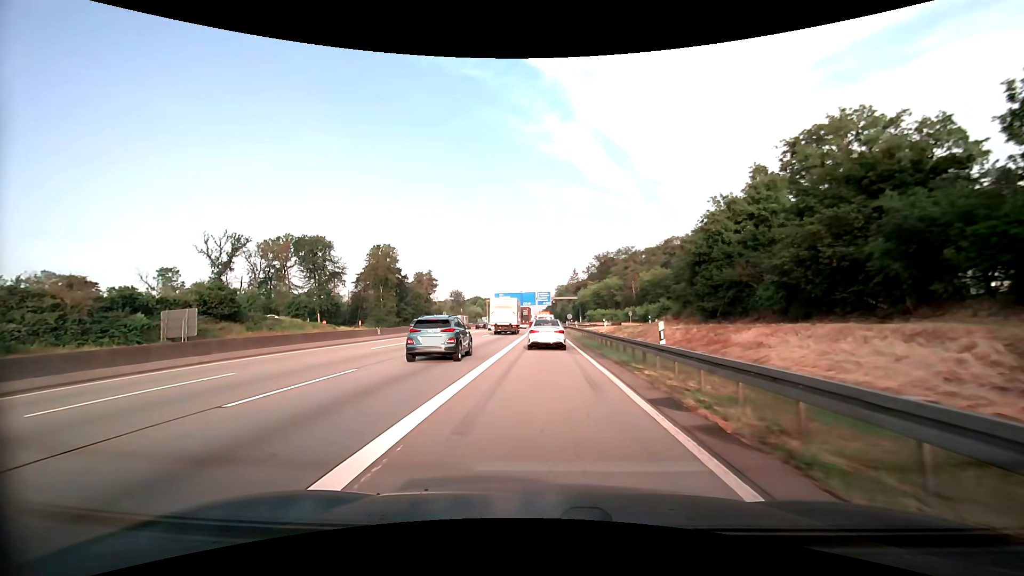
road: motorway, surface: asphalt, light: Day
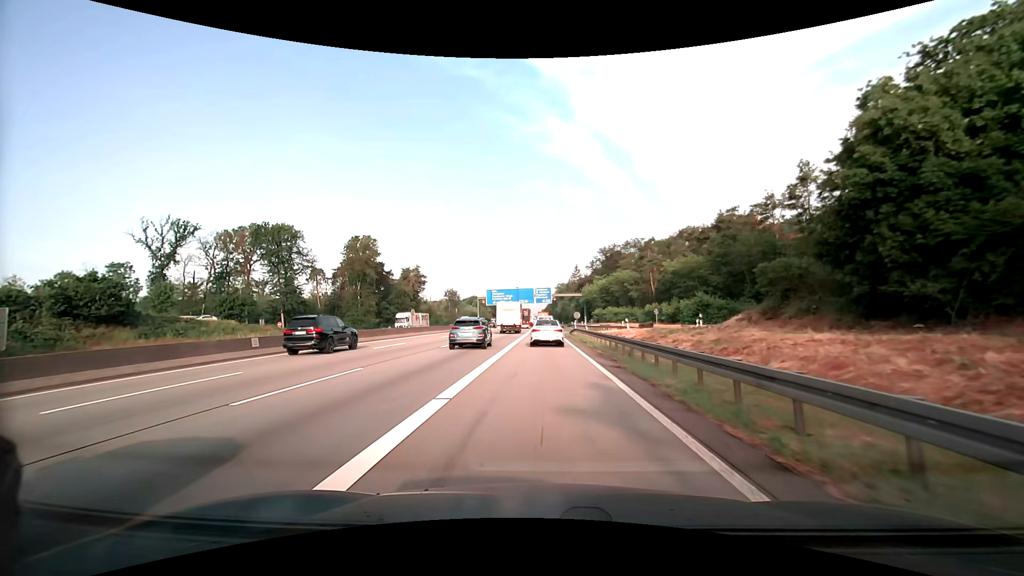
(-0.1, +17.9) m; 0°
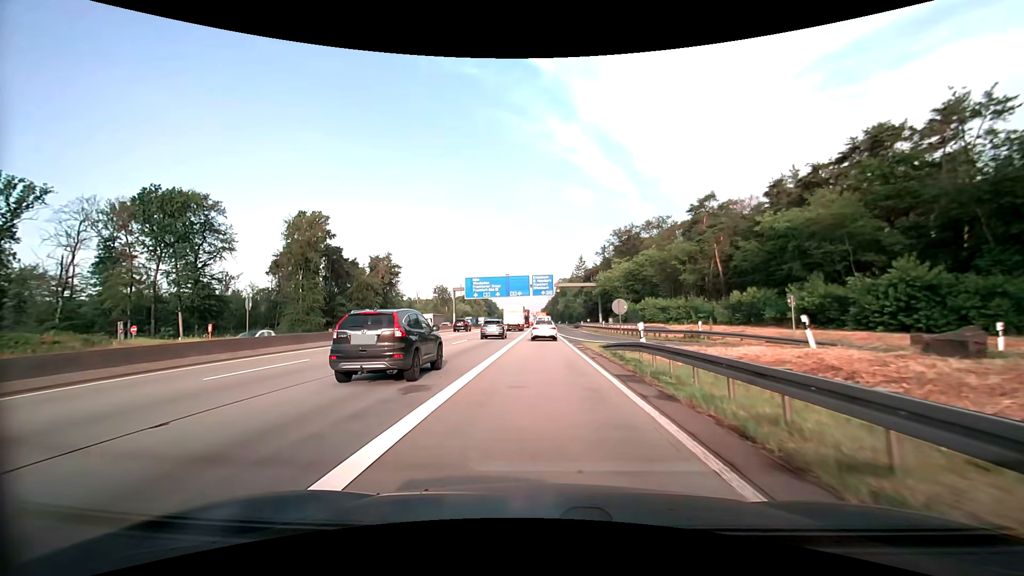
(0.0, +31.9) m; 0°
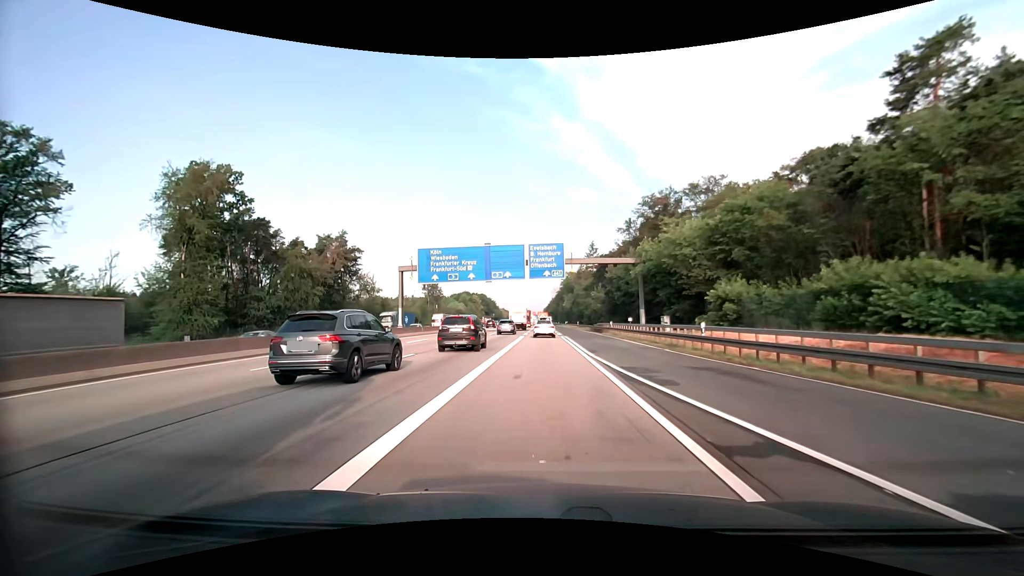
(-0.2, +34.5) m; 0°
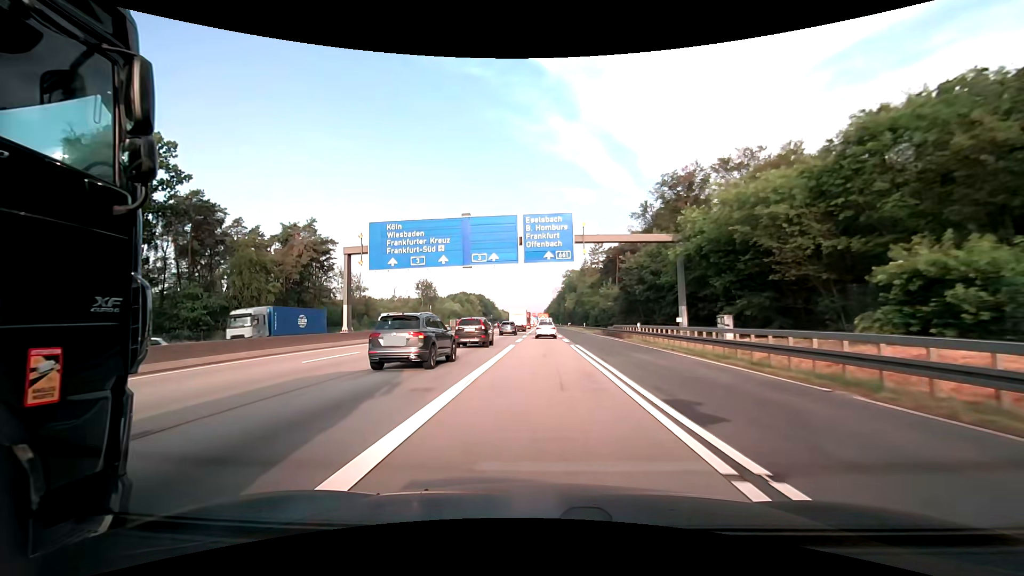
(0.0, +15.0) m; -1°
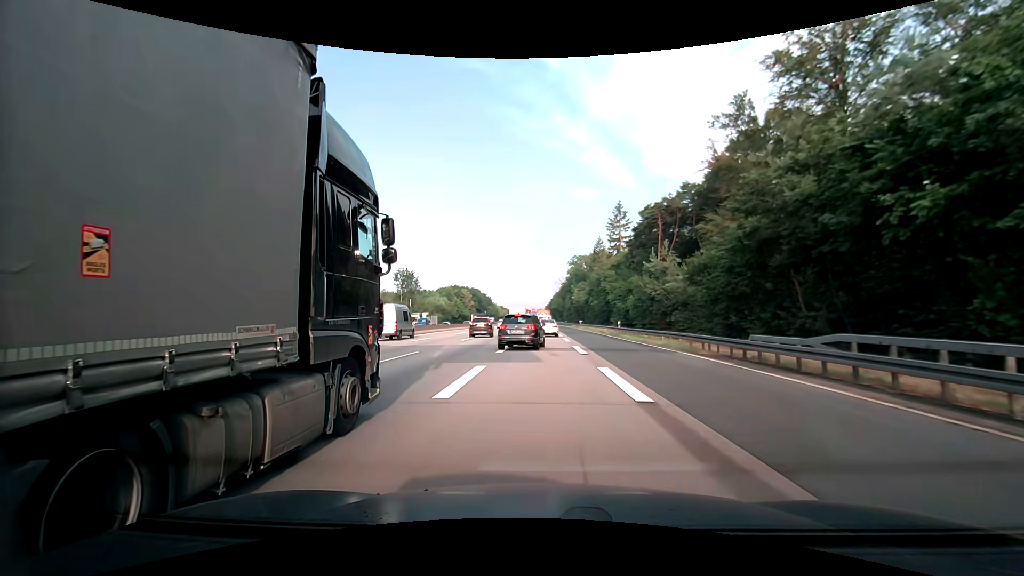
(+0.3, +38.8) m; +1°
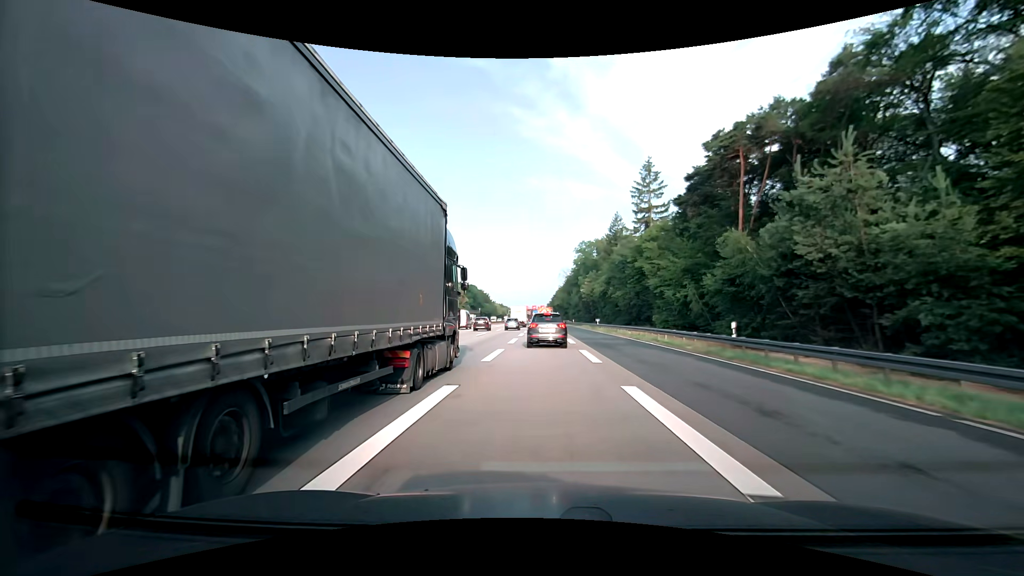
(-0.4, +28.4) m; -1°
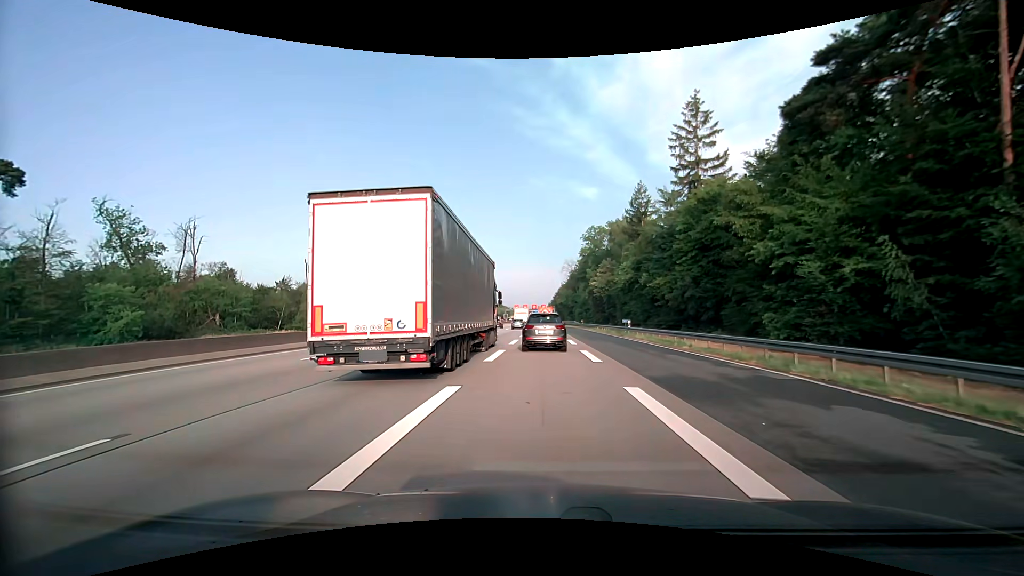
(0.0, +23.6) m; 0°
(0, +10) (0, +20) (0, +30) (0, +40) (0, +50) (0, +60) (0, +70) (0, +80) (0, +90) (0, +100) m
